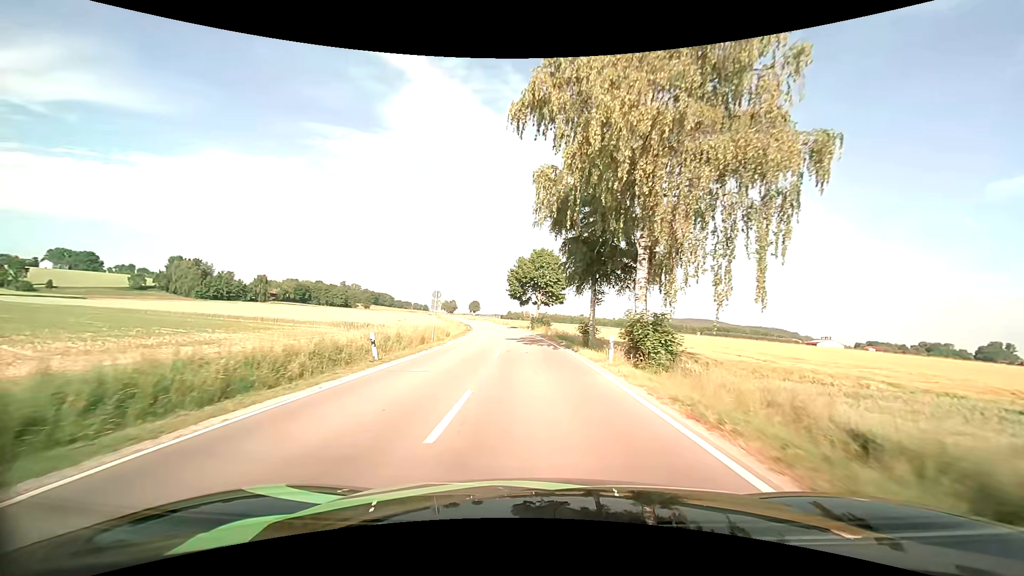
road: secondary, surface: asphalt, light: Day
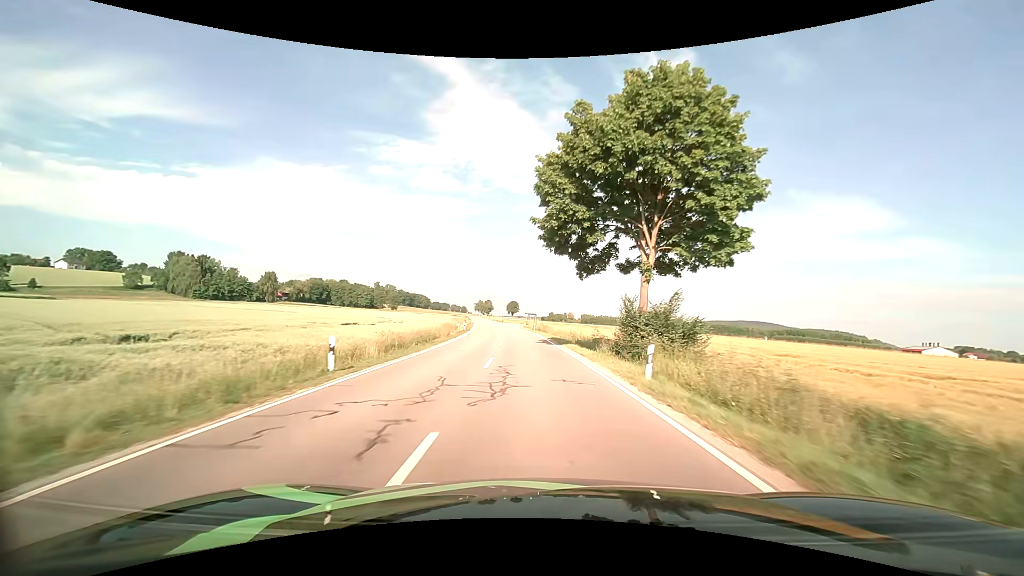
(-2.5, +52.7) m; -5°
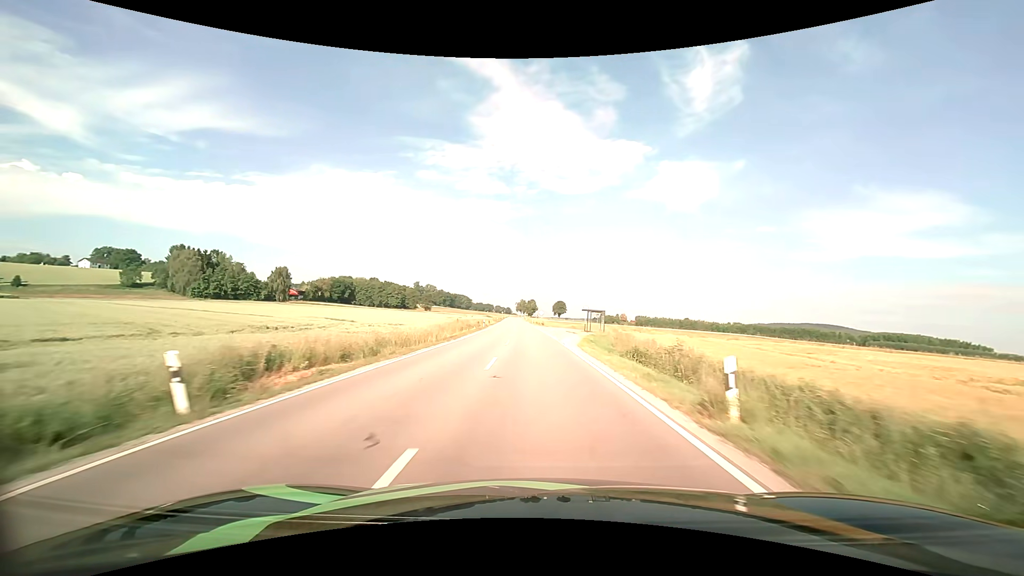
(-2.2, +49.5) m; -5°
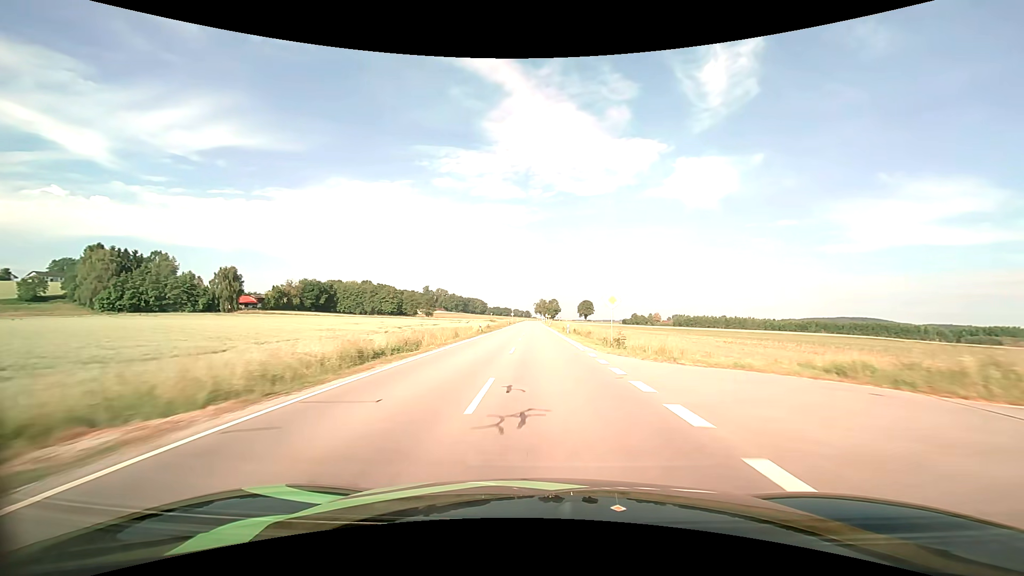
(-2.0, +66.8) m; -2°
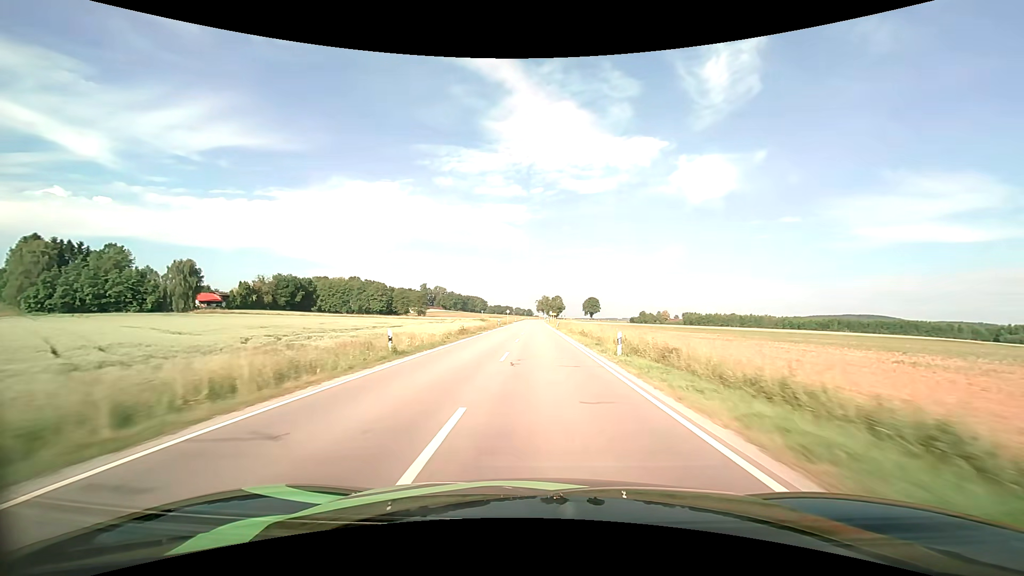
(0.0, +28.0) m; 0°
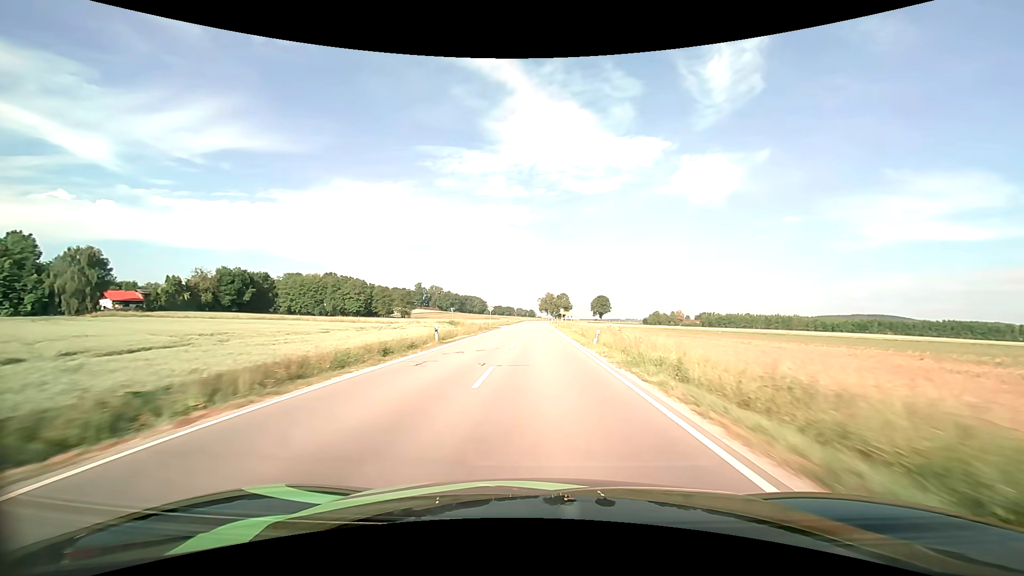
(-0.1, +42.6) m; 0°
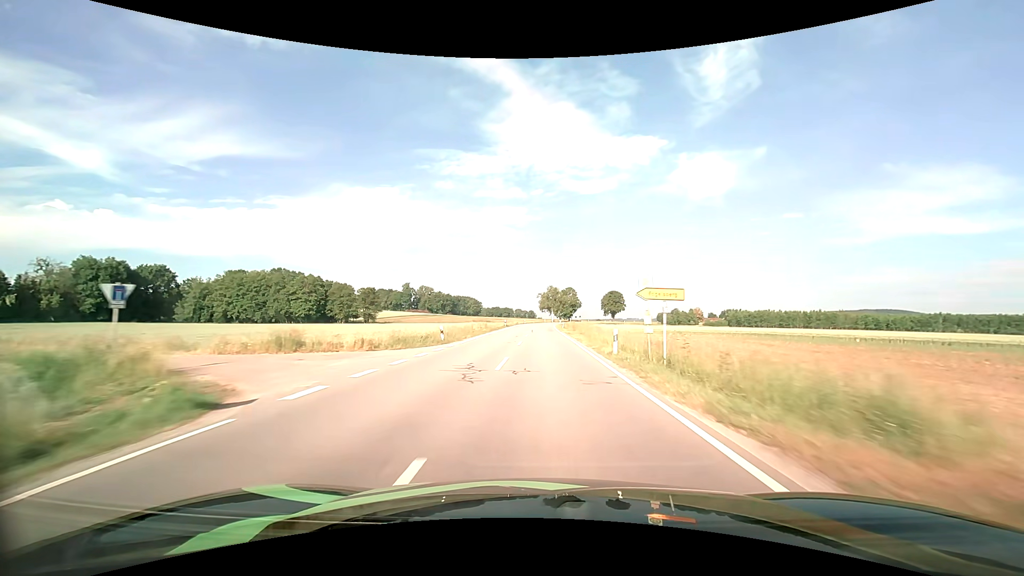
(0.0, +56.9) m; 0°
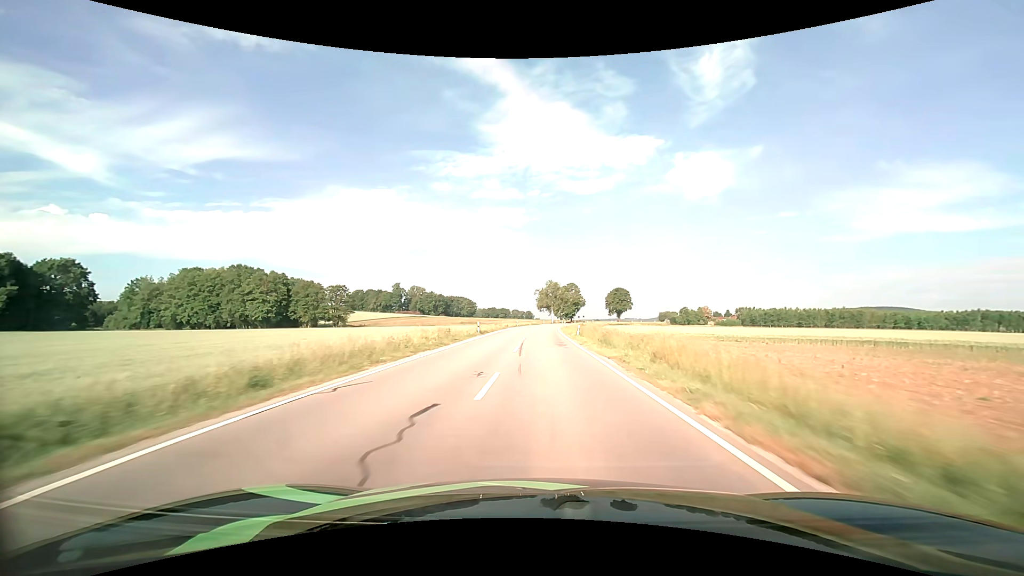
(0.0, +29.0) m; 0°
(0, +10) (0, +20) (0, +30) (0, +40) (+1, +50) (+1, +60) (+1, +70) (+2, +80) (+2, +90) (+3, +100) m
